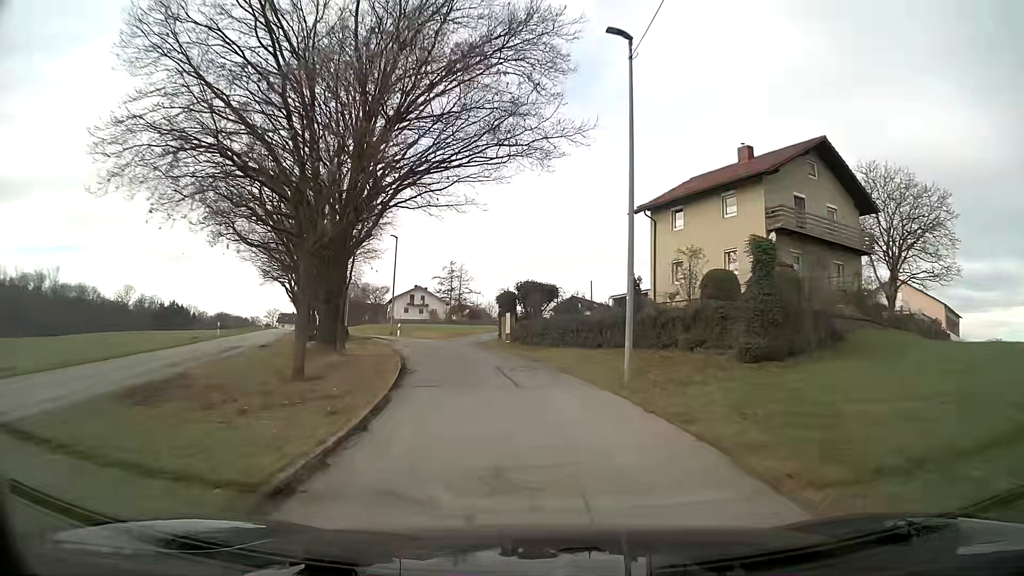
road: unclassified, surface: asphalt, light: Day
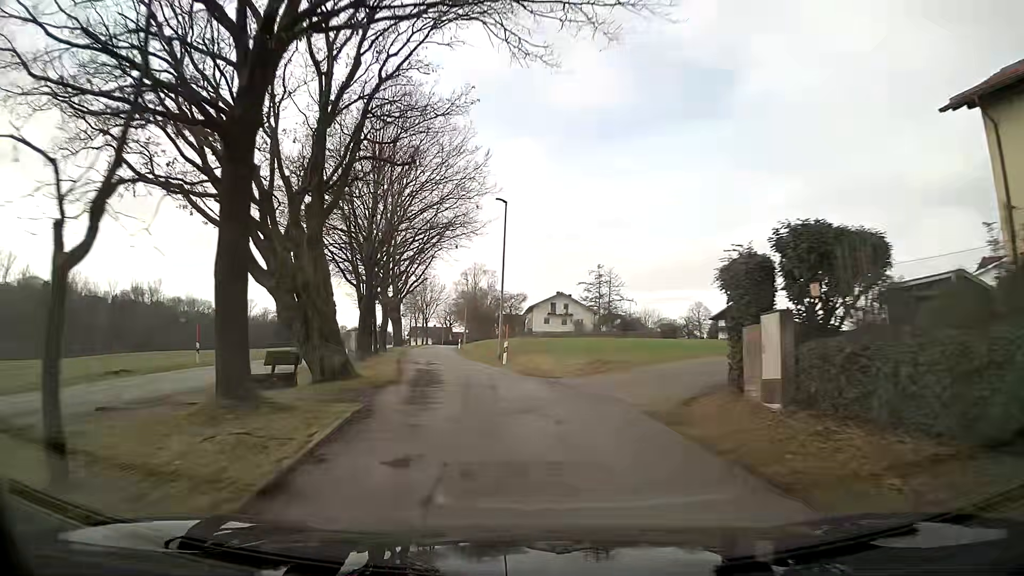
(-2.1, +21.8) m; -11°
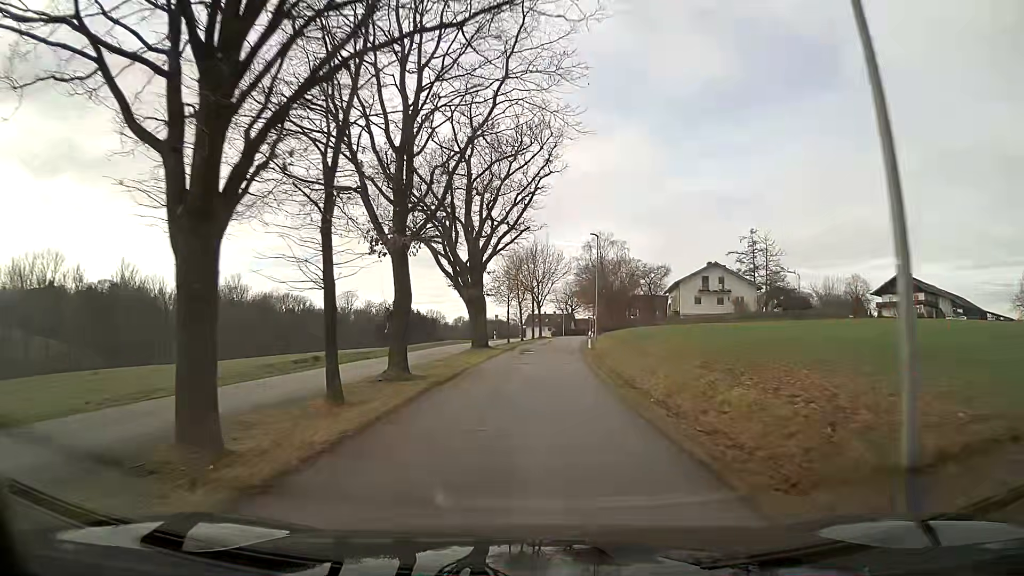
(-3.4, +29.2) m; -10°
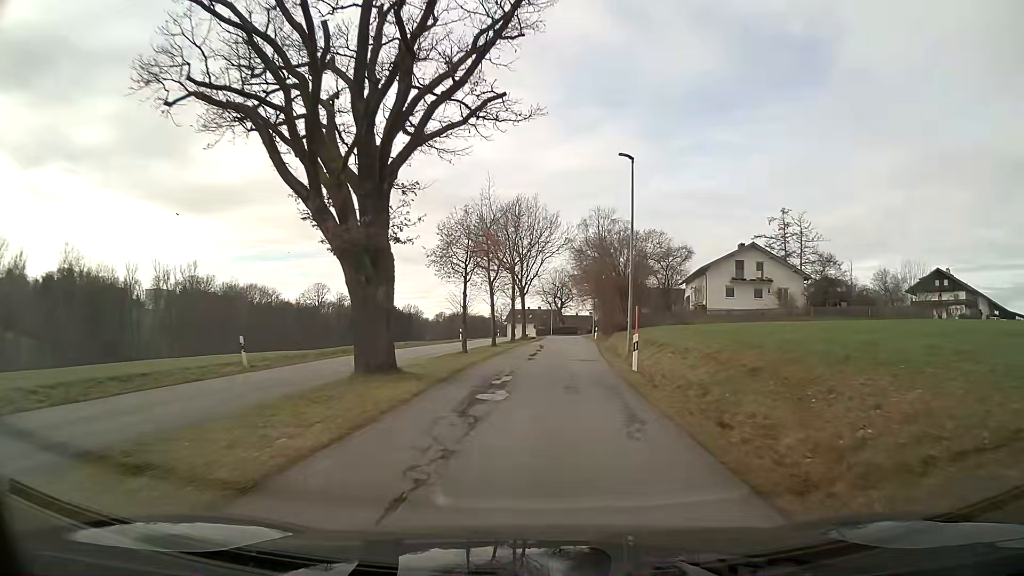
(+0.2, +22.5) m; +1°
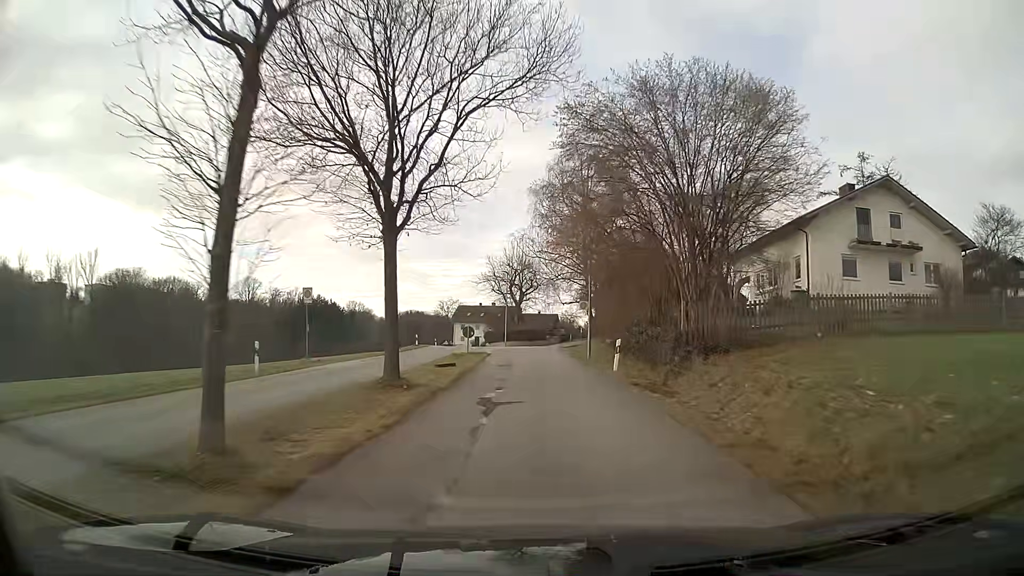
(+1.3, +36.7) m; +3°
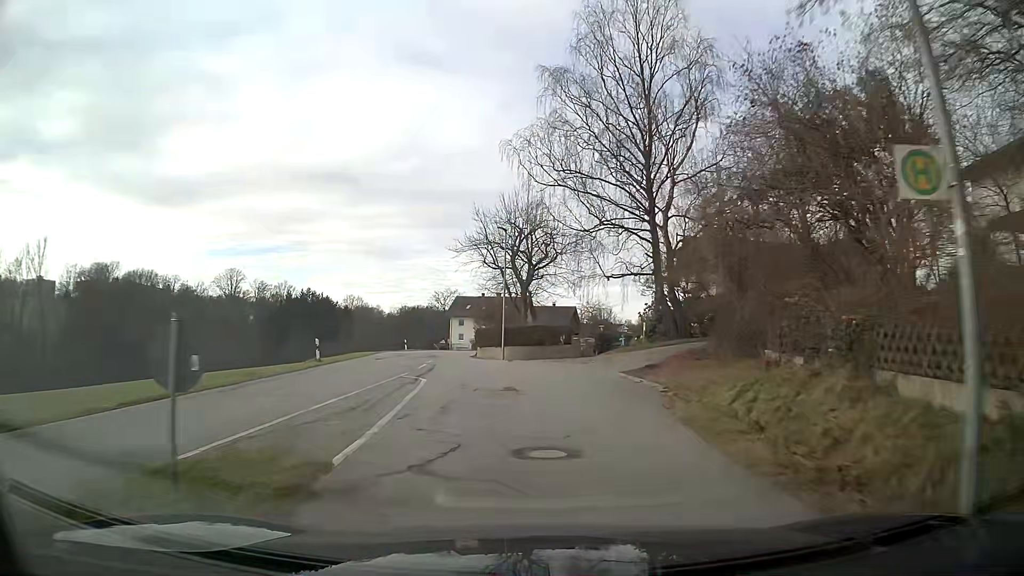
(-0.3, +28.8) m; -2°
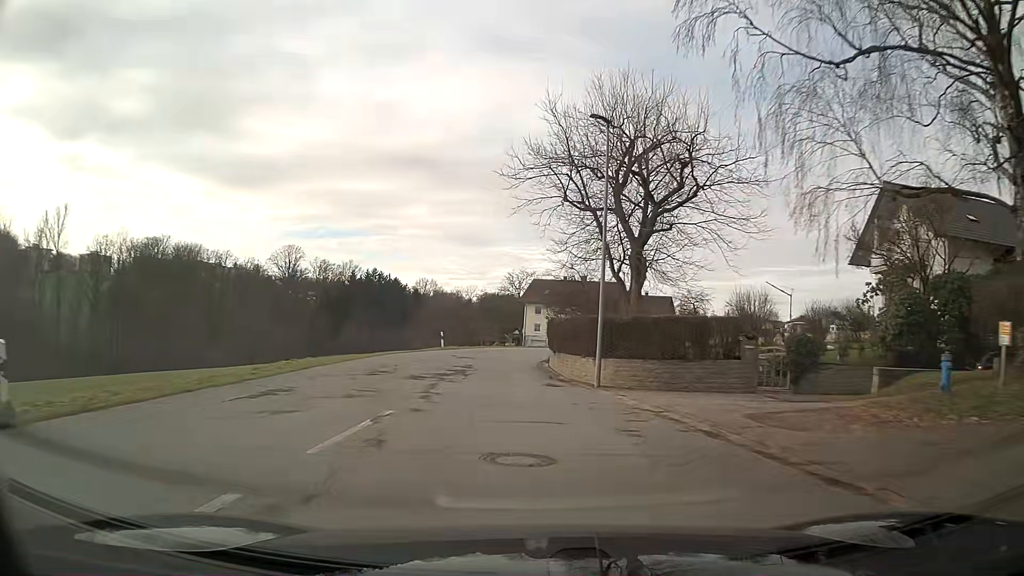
(-1.2, +21.3) m; -7°
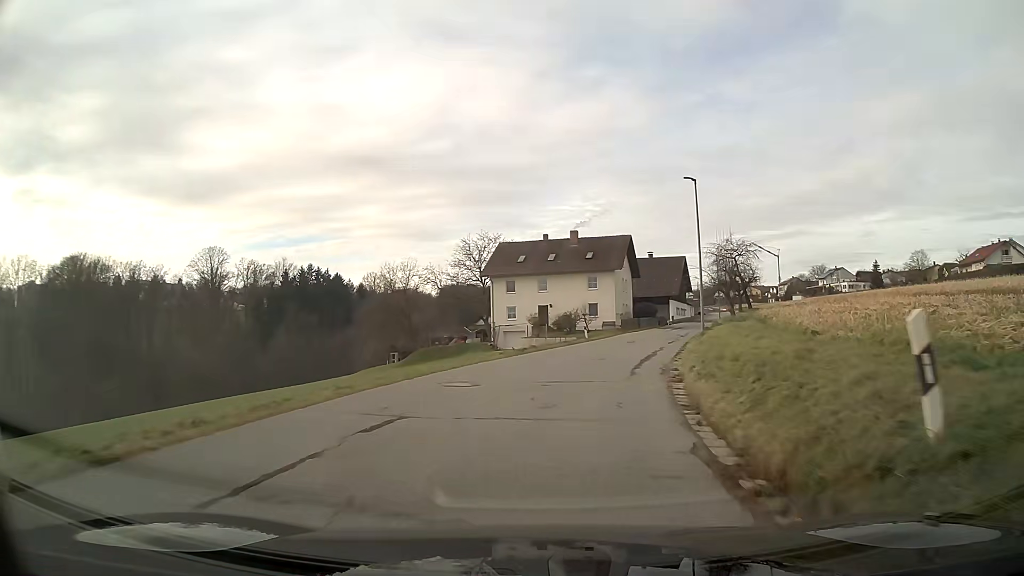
(-0.1, +35.6) m; +6°
(+1, +10) (+2, +20) (+4, +30) (+6, +39) (+9, +49) (+11, +59) (+14, +68) (+17, +78) (+20, +88) (+23, +97) m
